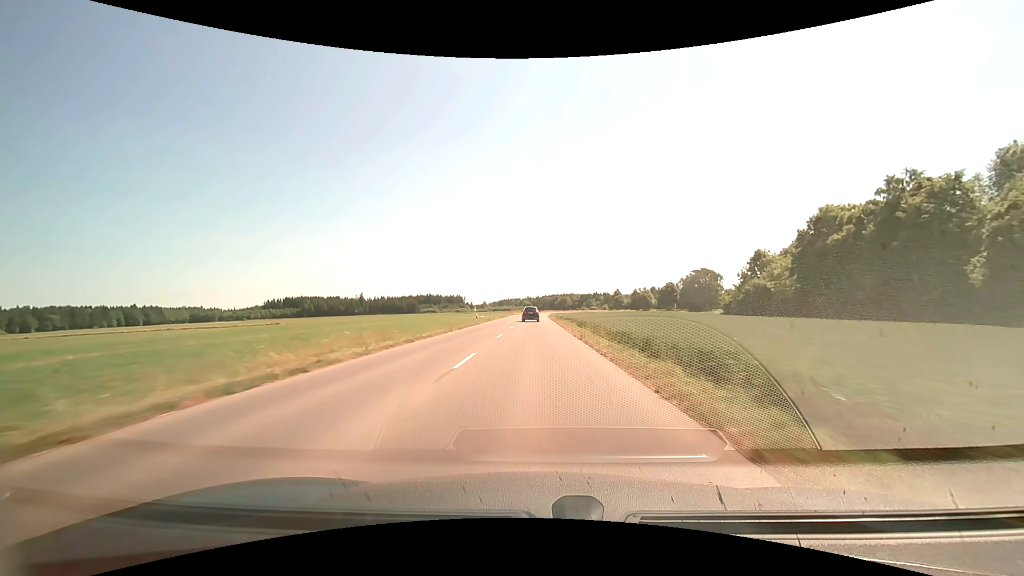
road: tertiary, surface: asphalt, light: Day
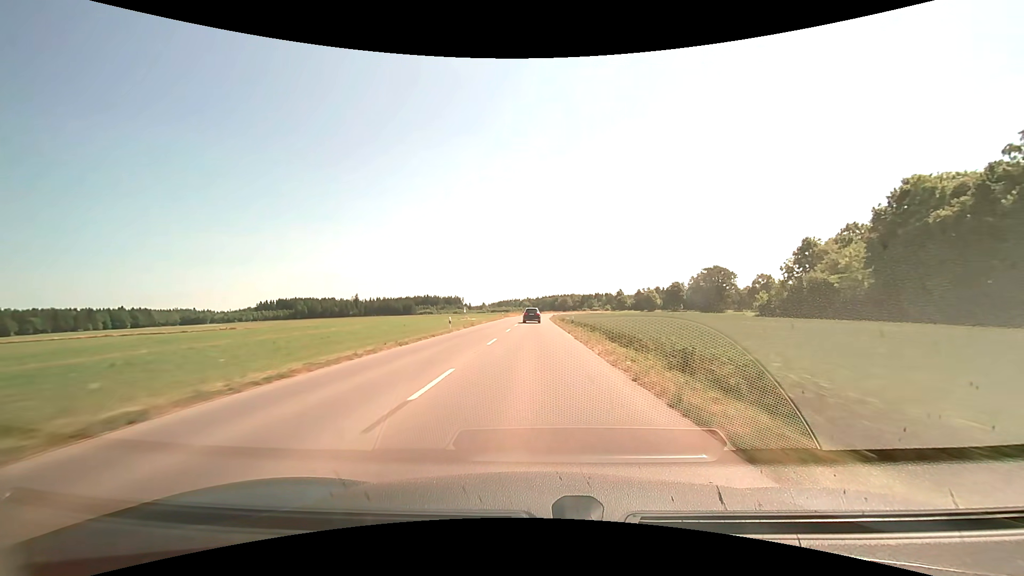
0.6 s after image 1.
(0.0, +15.8) m; 0°
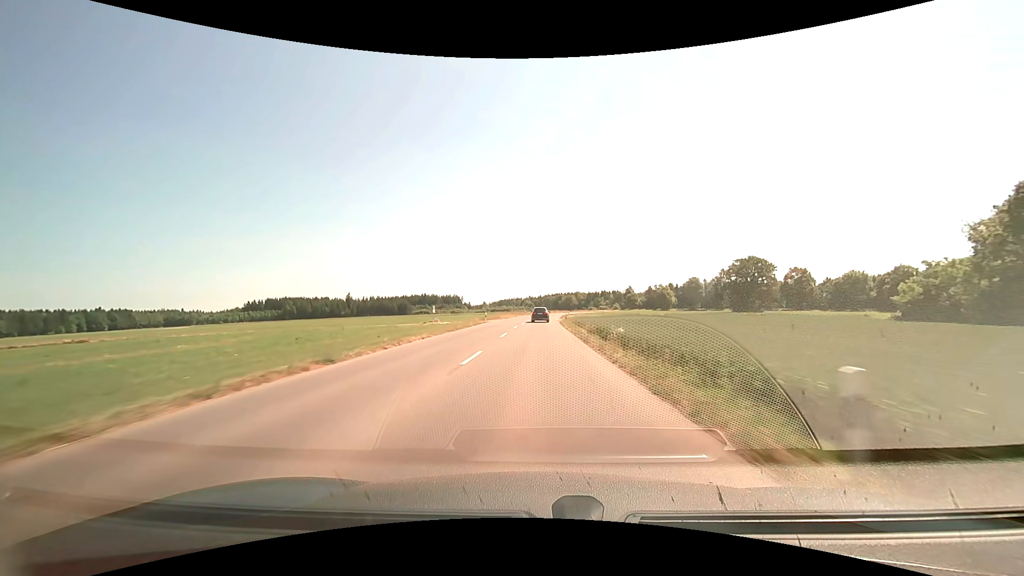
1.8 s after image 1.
(-0.1, +31.5) m; 0°
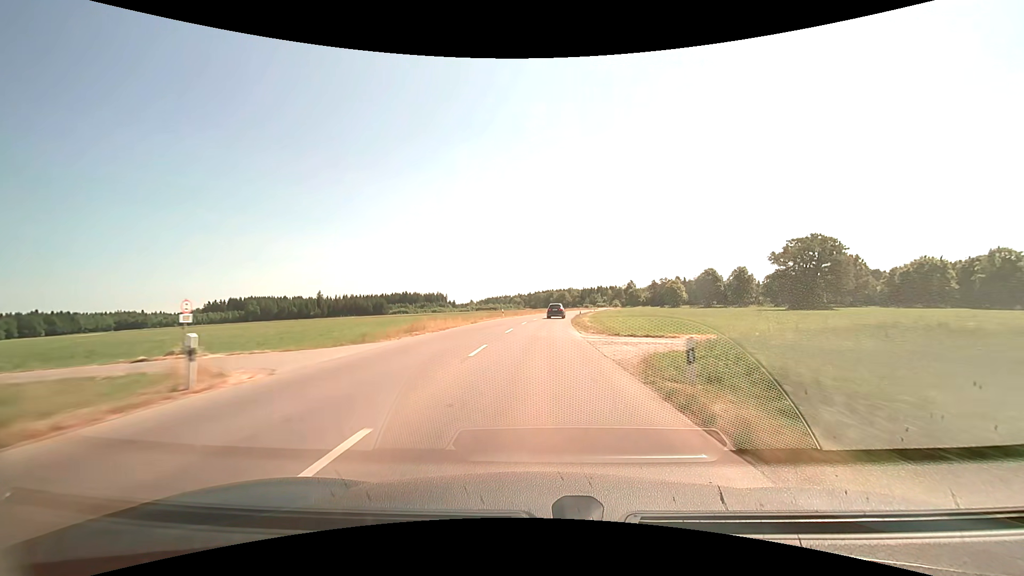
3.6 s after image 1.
(+0.2, +46.4) m; +1°
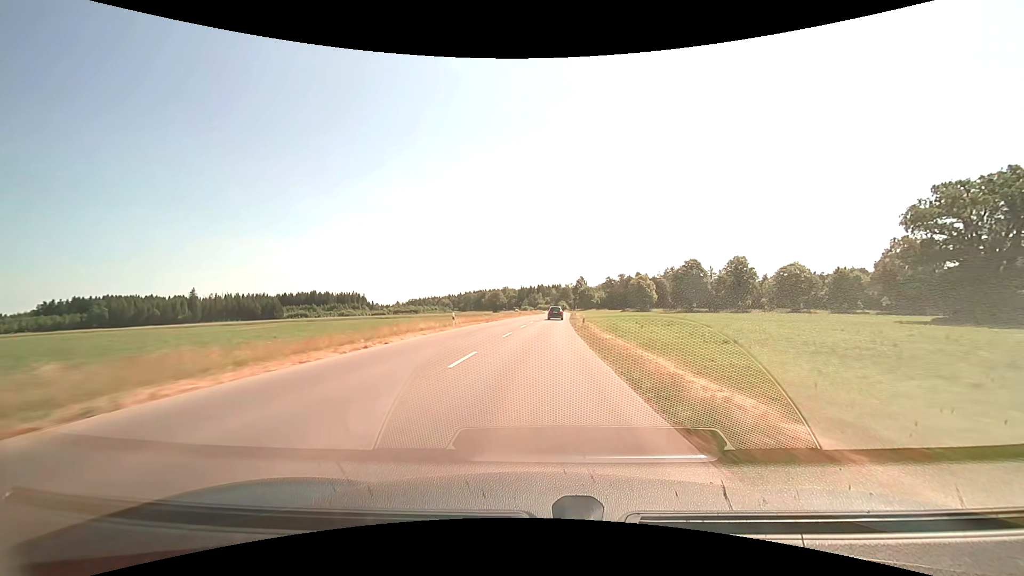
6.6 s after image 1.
(+4.8, +74.6) m; +7°
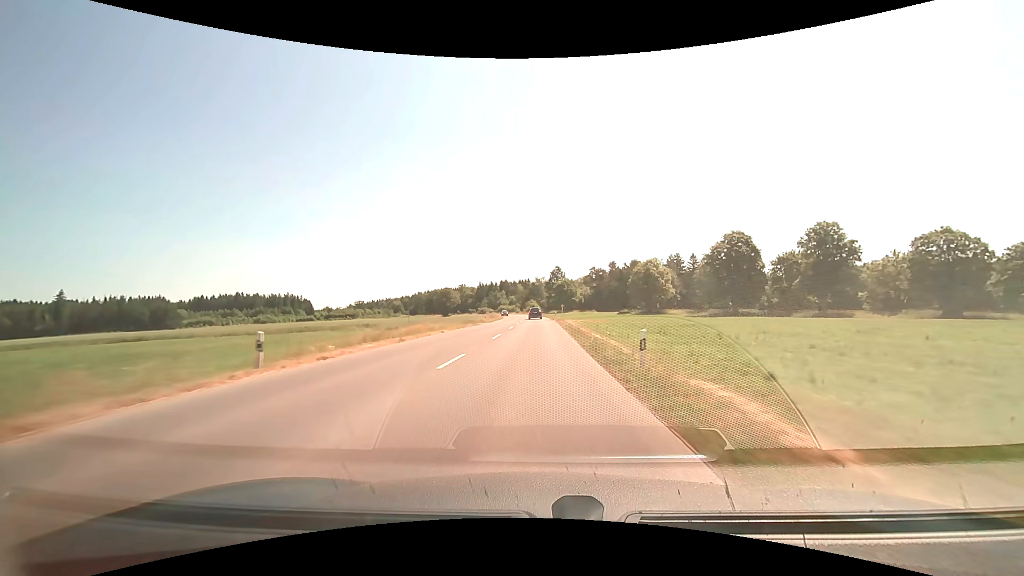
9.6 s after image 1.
(+3.1, +71.9) m; +4°
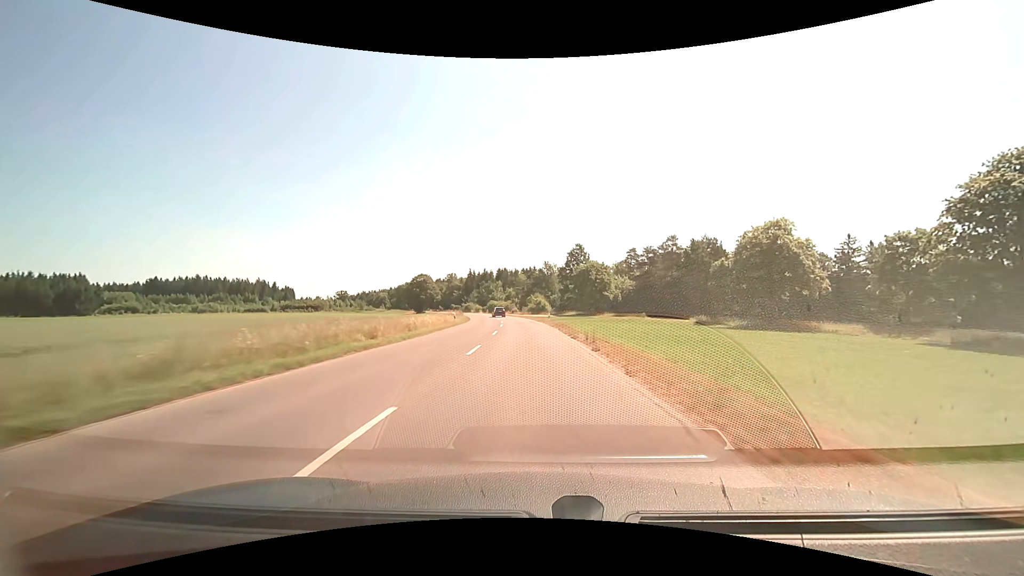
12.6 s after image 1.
(-0.2, +67.8) m; -1°
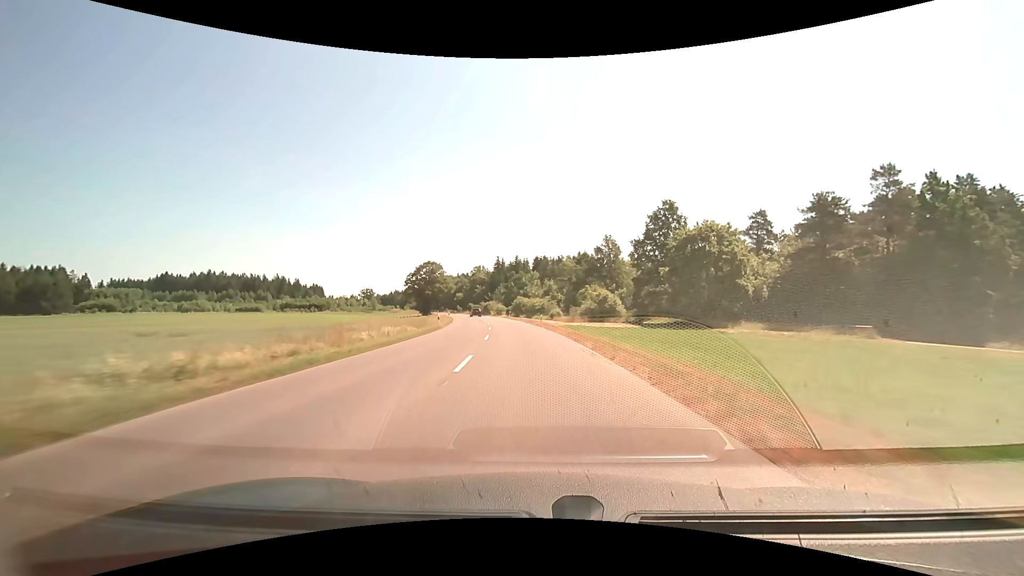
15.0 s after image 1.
(-2.0, +52.1) m; -5°
(0, +10) (0, +20) (-1, +30) (-2, +40) (-3, +50) (-4, +60) (-6, +70) (-8, +79) (-10, +89) (-12, +99) m
